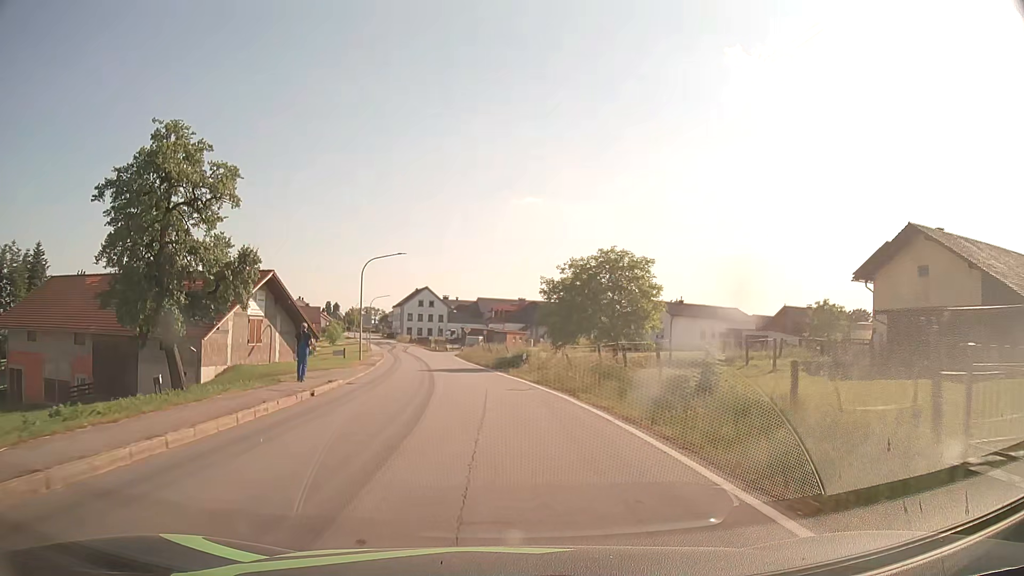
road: secondary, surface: asphalt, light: Day
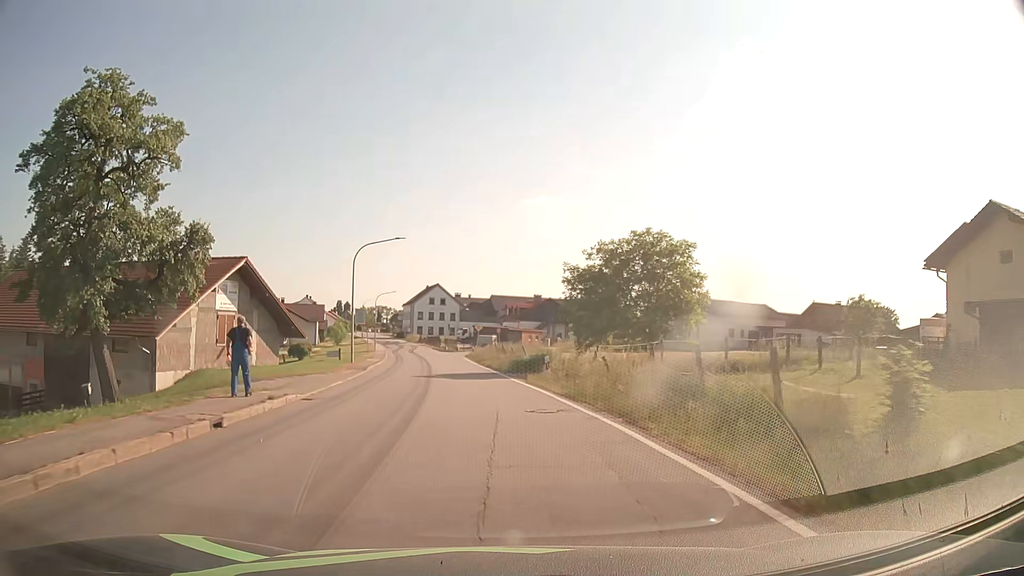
(-0.1, +6.7) m; -1°
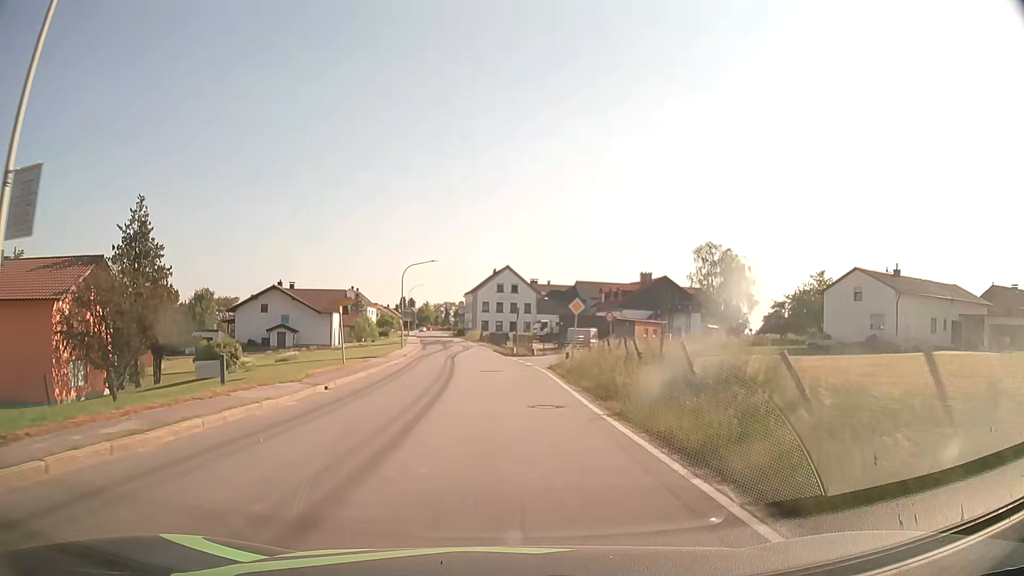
(-2.3, +33.2) m; -7°
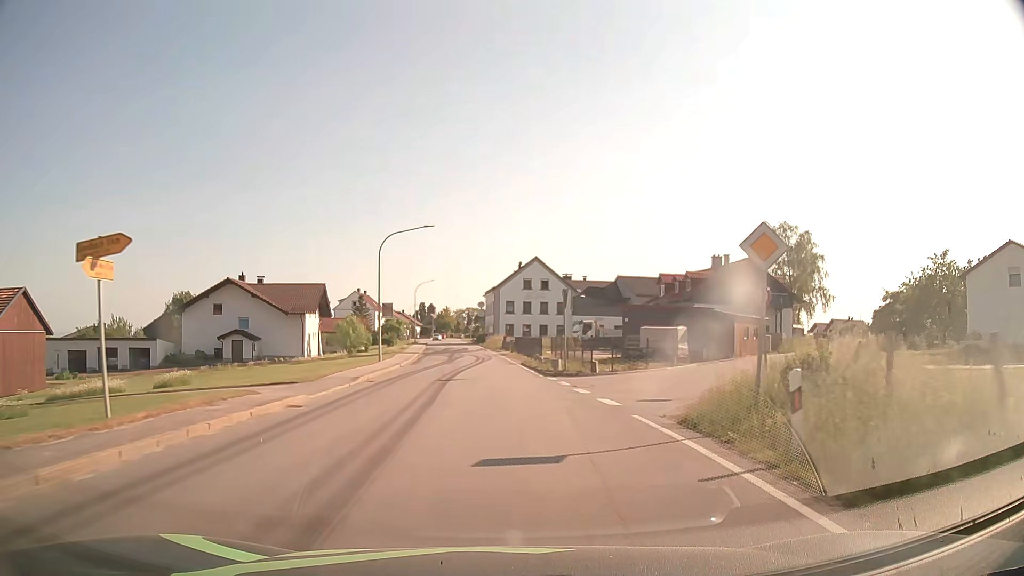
(-0.4, +20.2) m; -2°
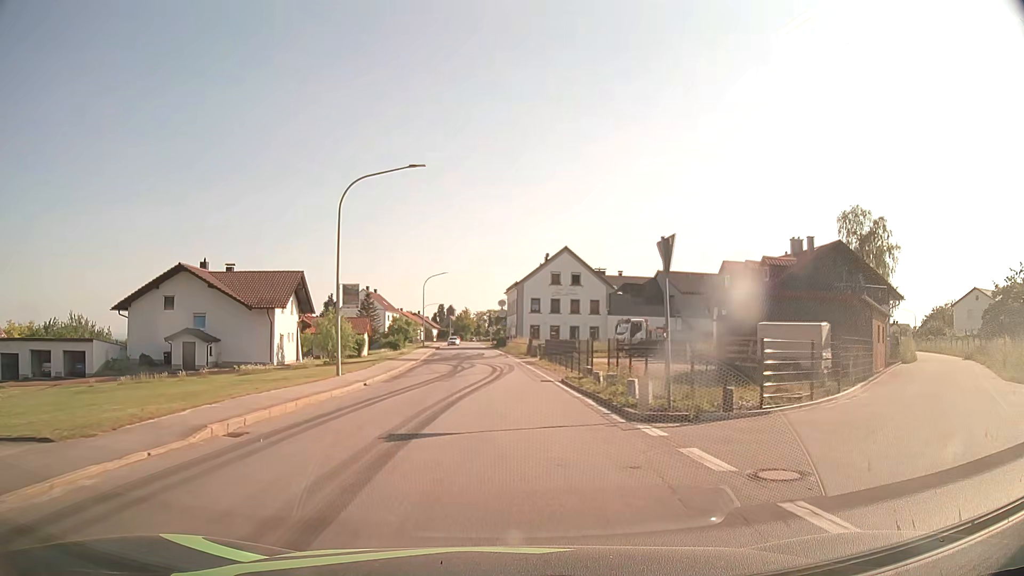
(-0.2, +13.4) m; -2°
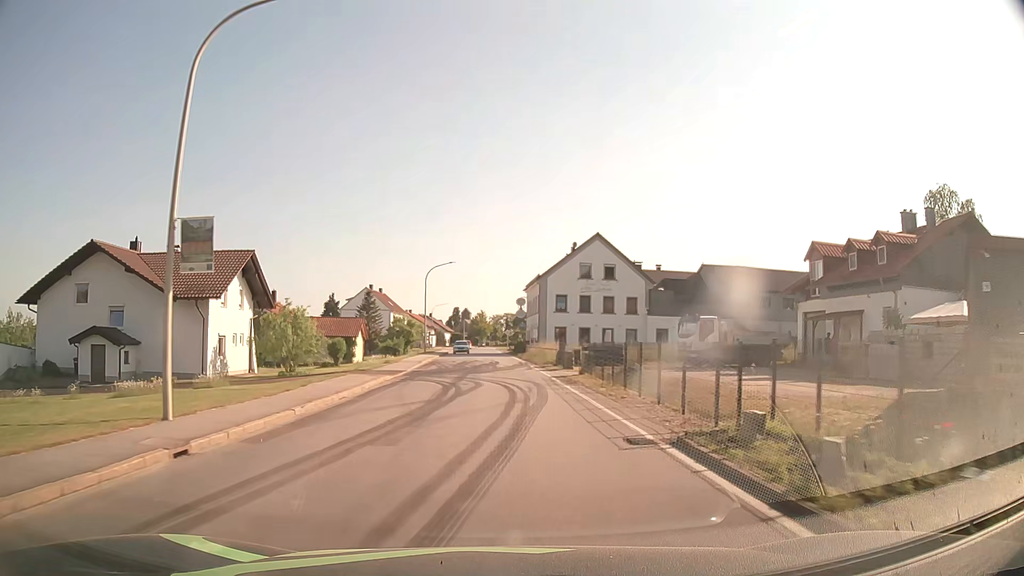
(-0.2, +13.4) m; -2°
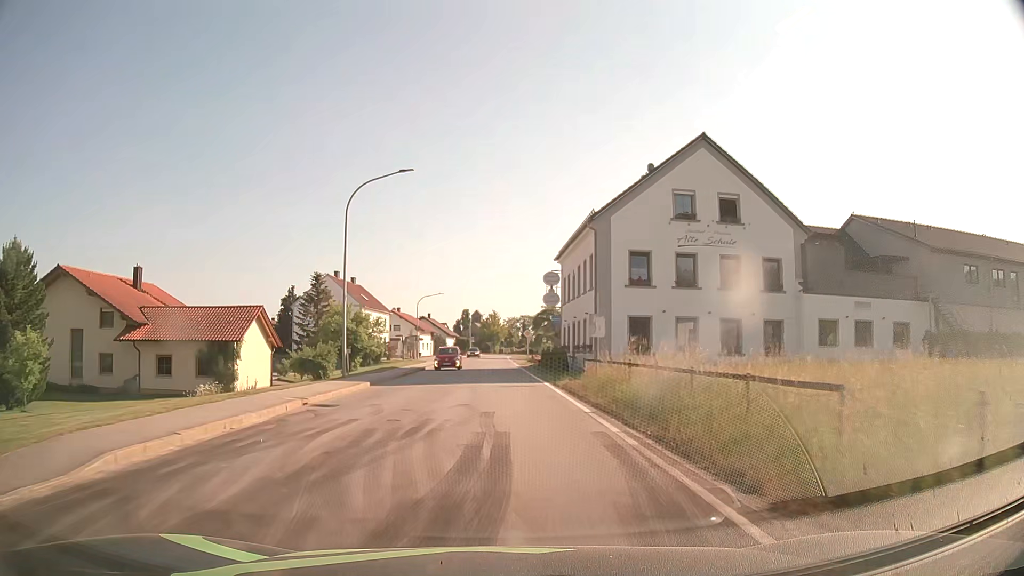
(-0.2, +34.2) m; -1°
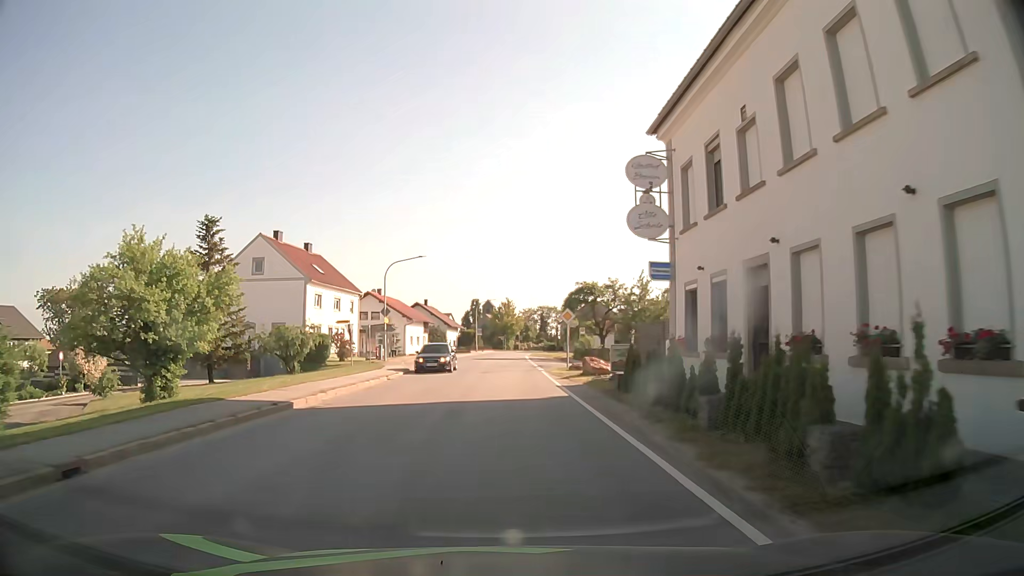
(-0.3, +28.4) m; -1°
(0, +10) (0, +20) (0, +30) (0, +40) (0, +50) (0, +60) (0, +70) (0, +80) (+1, +90) (+1, +100) m
